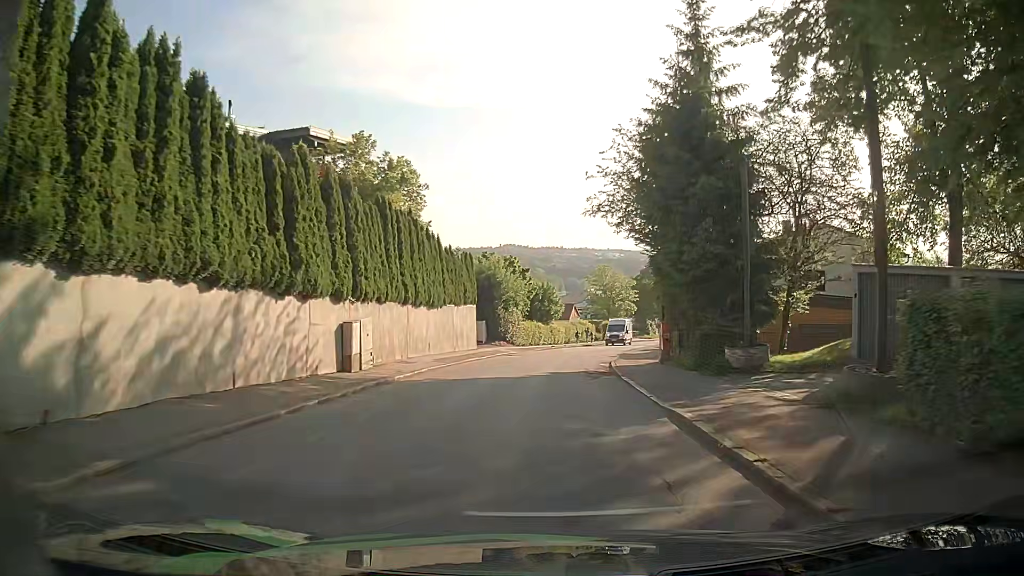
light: Day
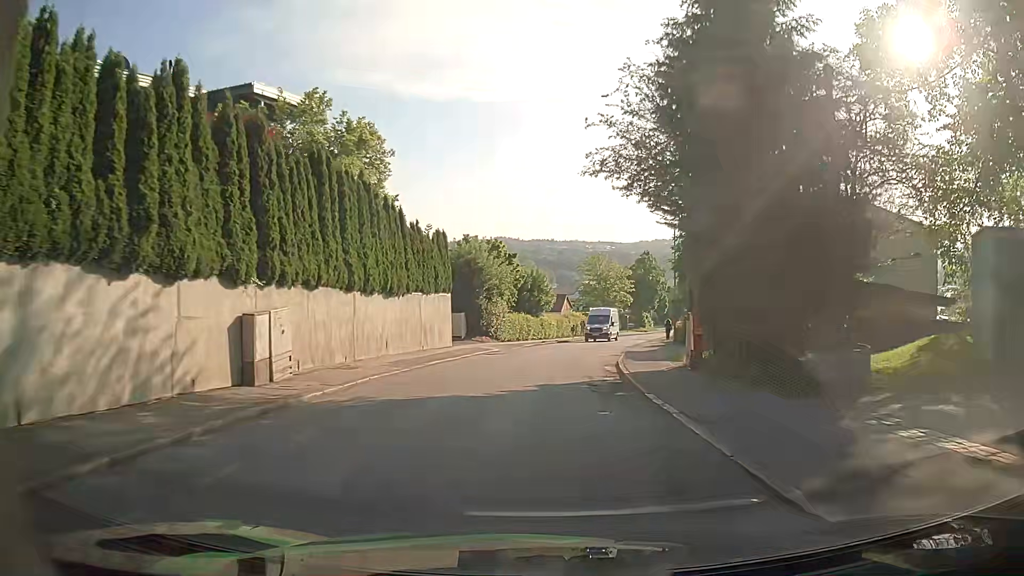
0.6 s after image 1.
(0.0, +6.3) m; 0°
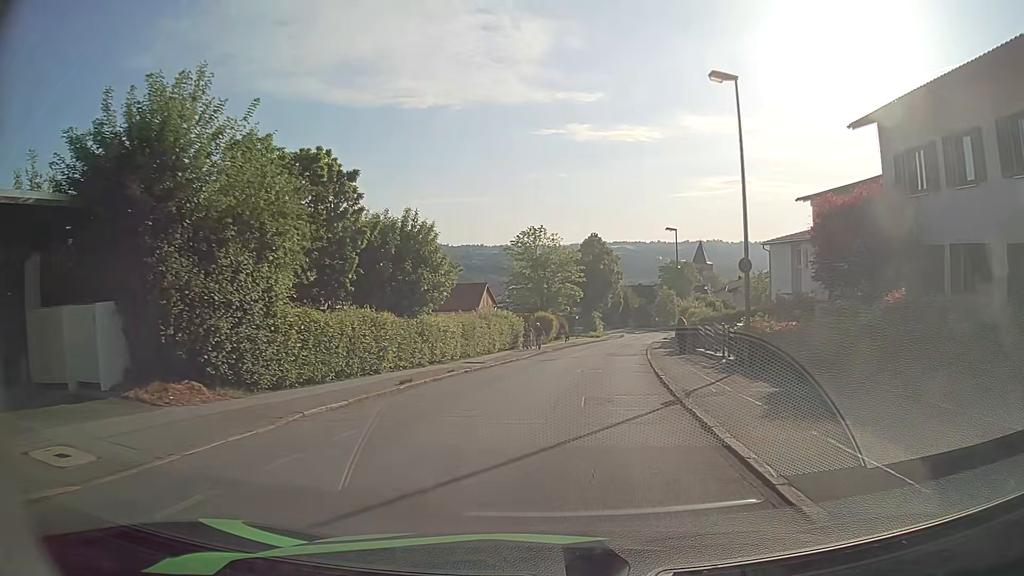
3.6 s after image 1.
(+1.5, +28.2) m; +6°
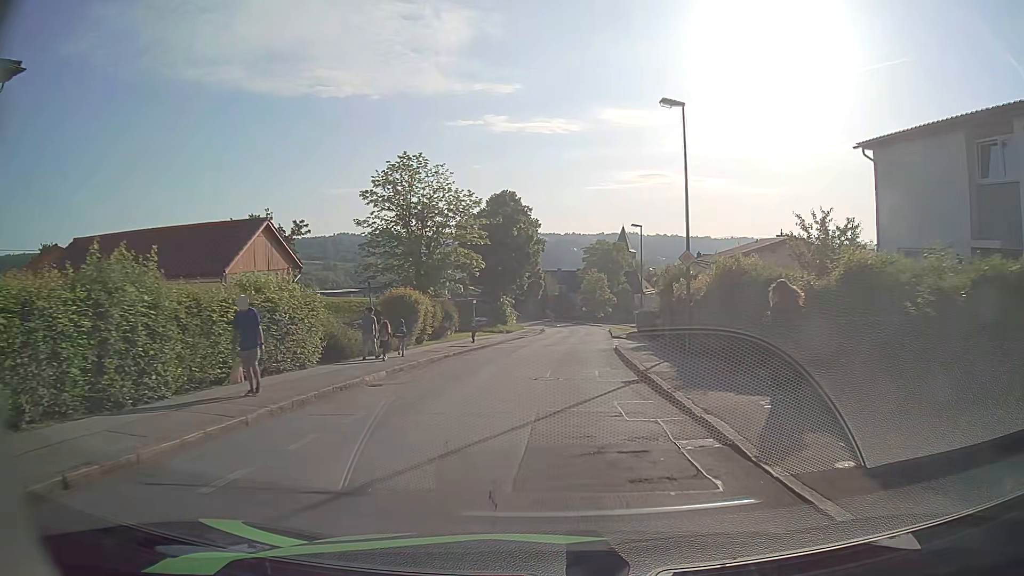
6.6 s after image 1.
(+1.8, +26.8) m; +7°
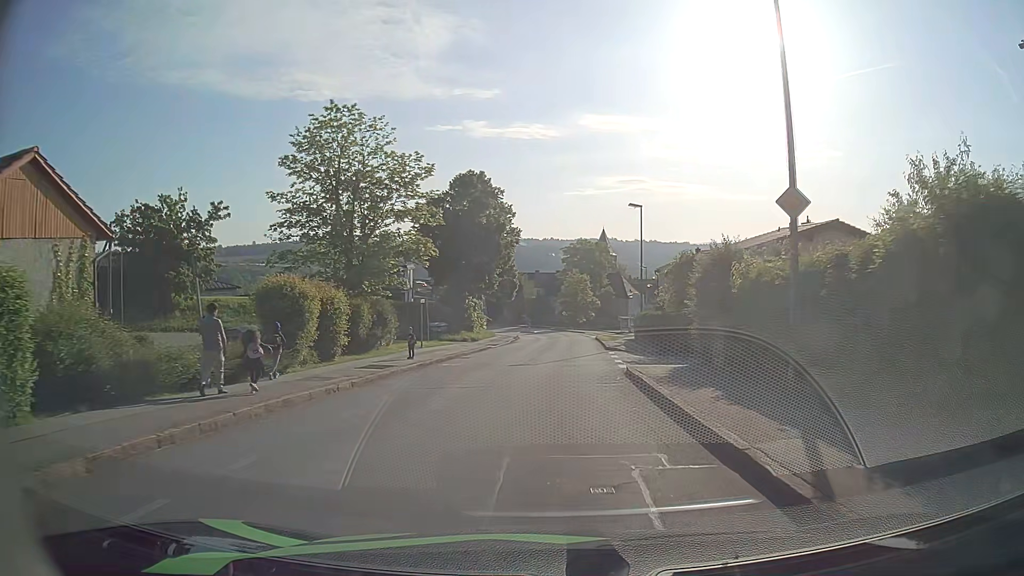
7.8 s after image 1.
(+0.1, +11.1) m; +1°
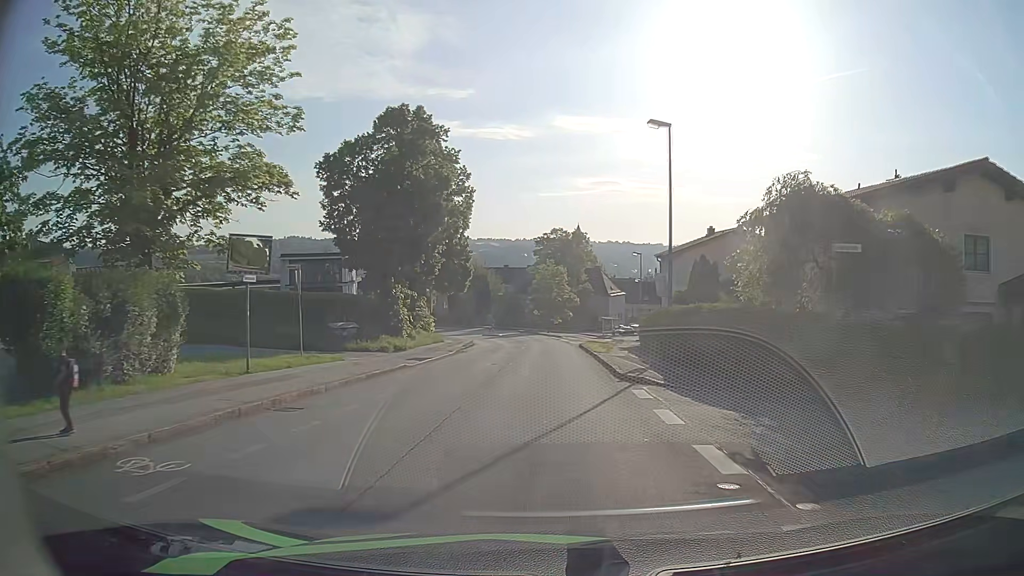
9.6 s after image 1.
(+0.6, +17.1) m; +4°
